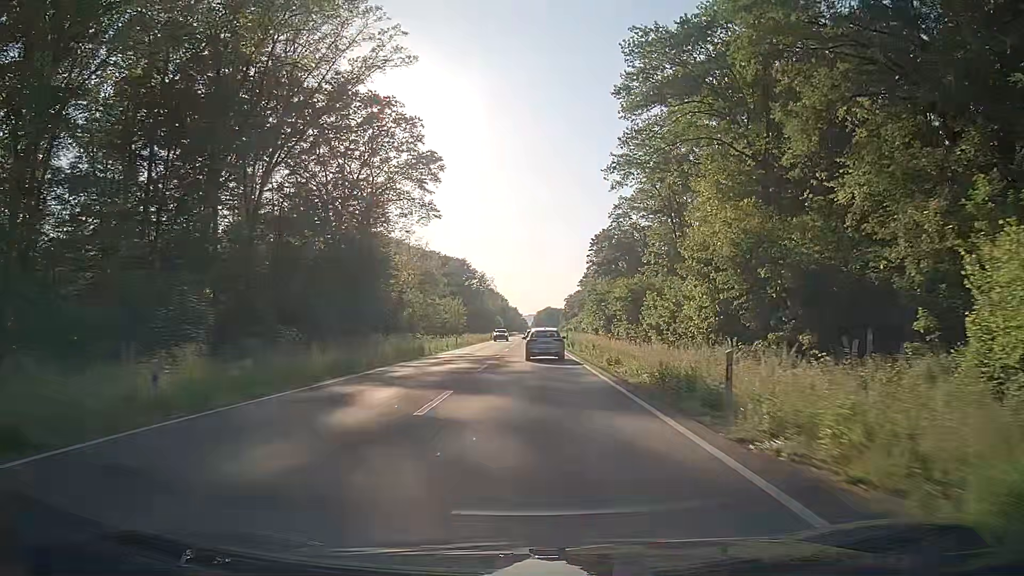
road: primary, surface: asphalt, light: Day
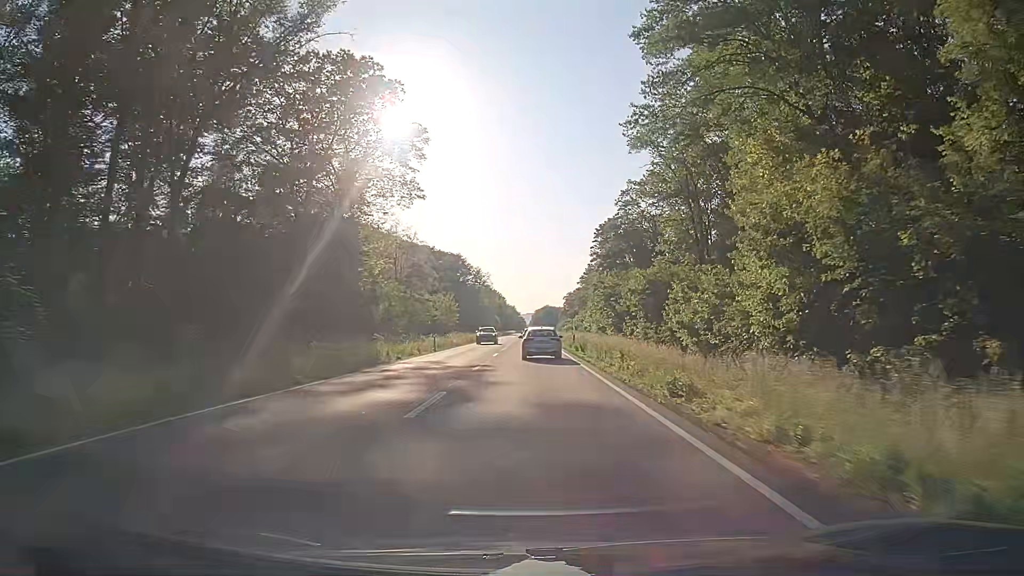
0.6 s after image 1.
(0.0, +12.4) m; 0°
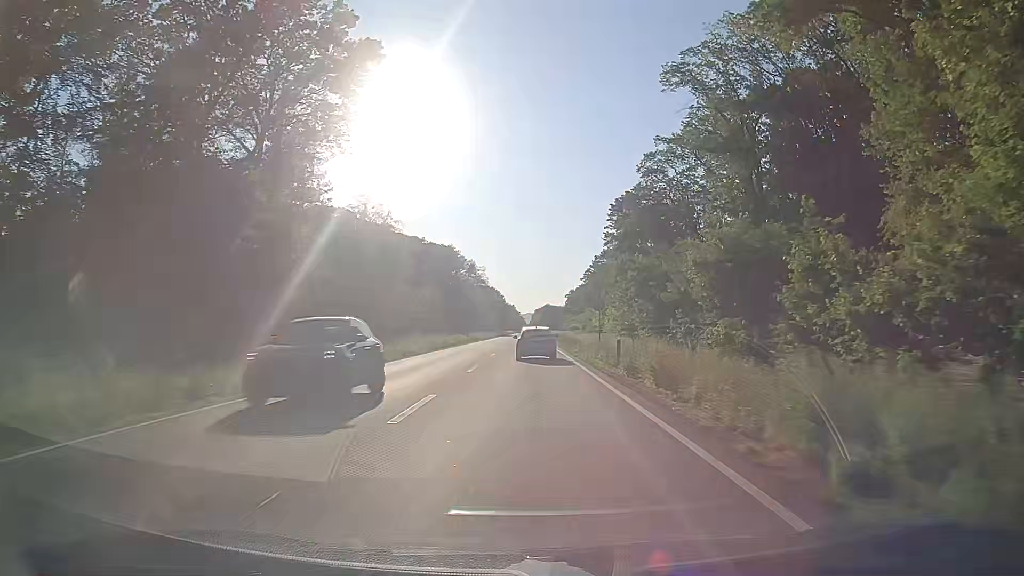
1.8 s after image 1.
(+0.1, +24.7) m; 0°
